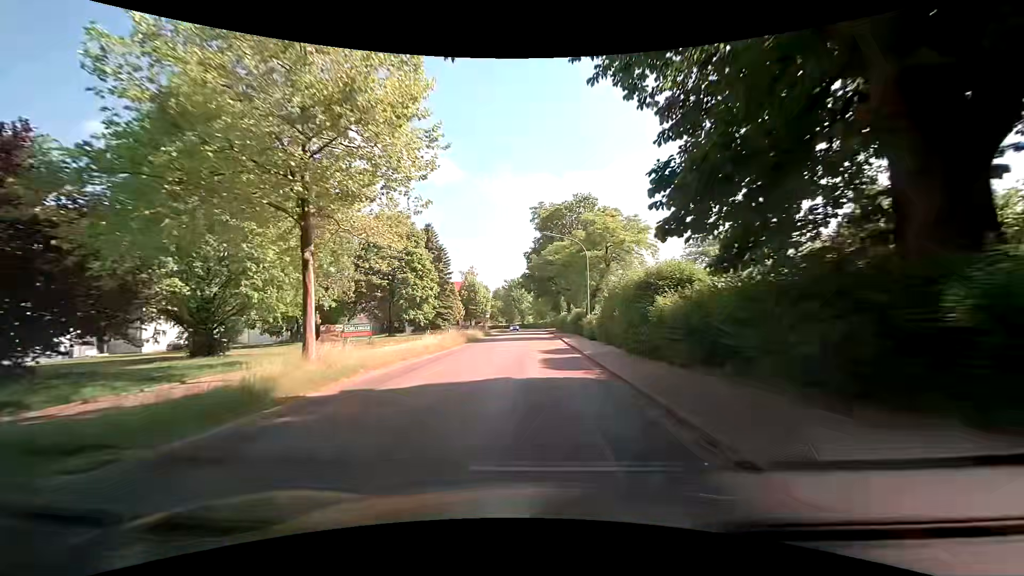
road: secondary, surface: asphalt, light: Day
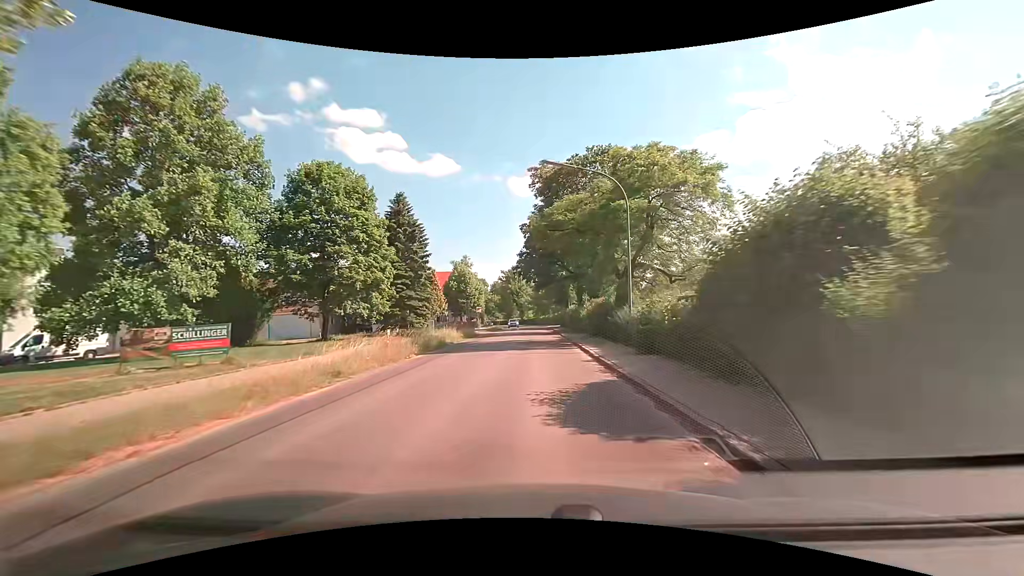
(0.0, +14.7) m; 0°
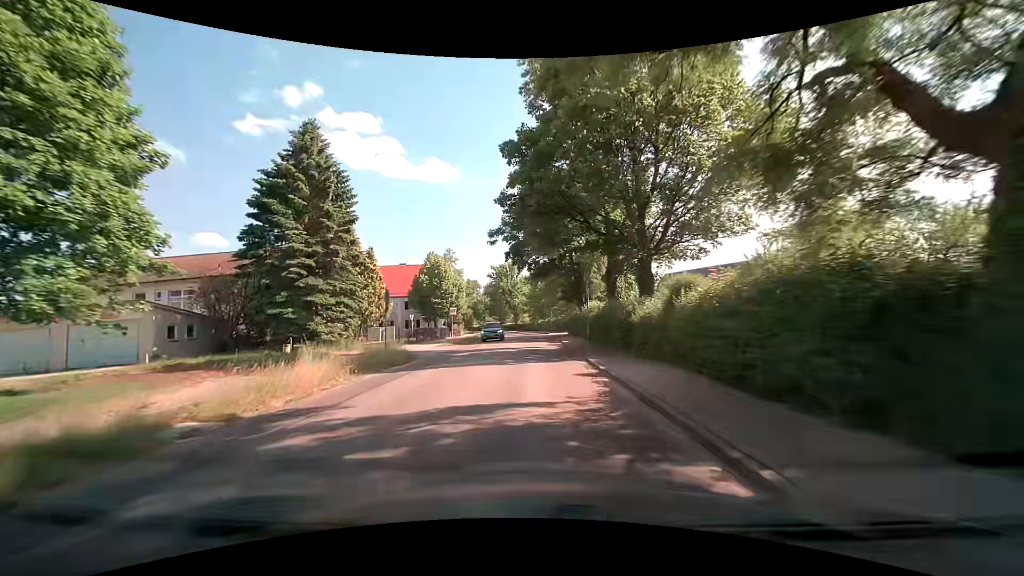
(-0.1, +21.2) m; 0°
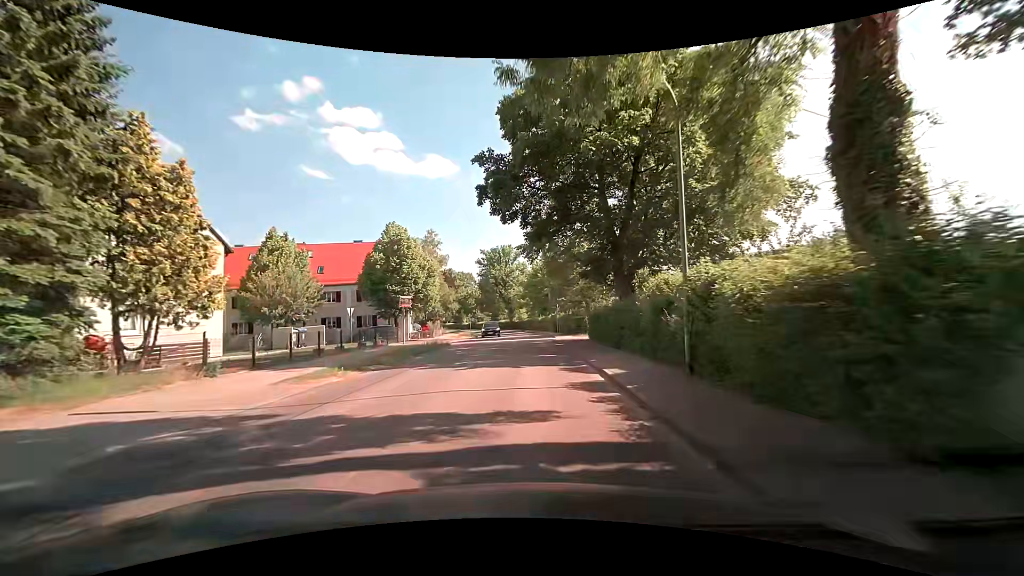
(0.0, +19.9) m; 0°
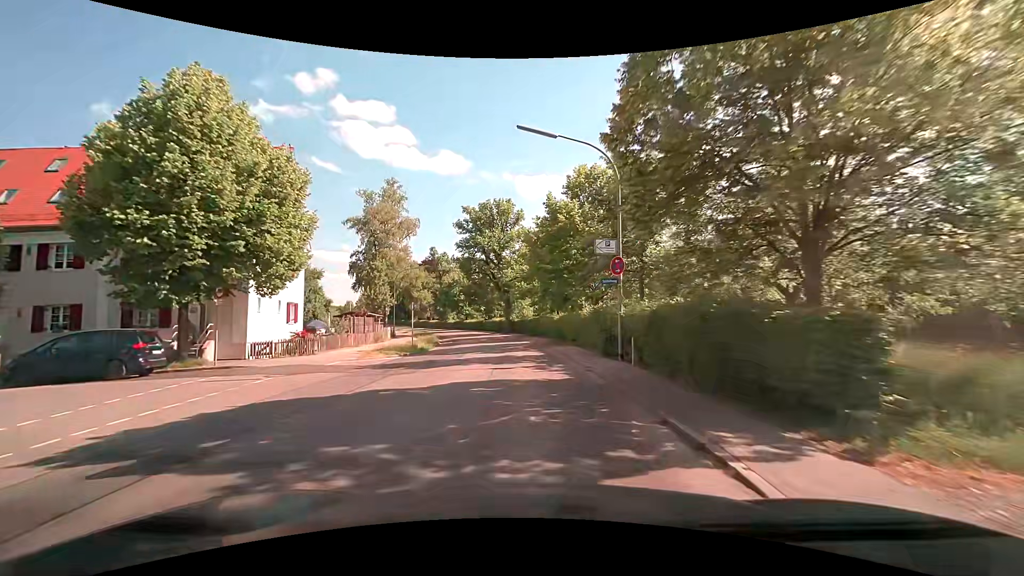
(-0.2, +32.1) m; -1°
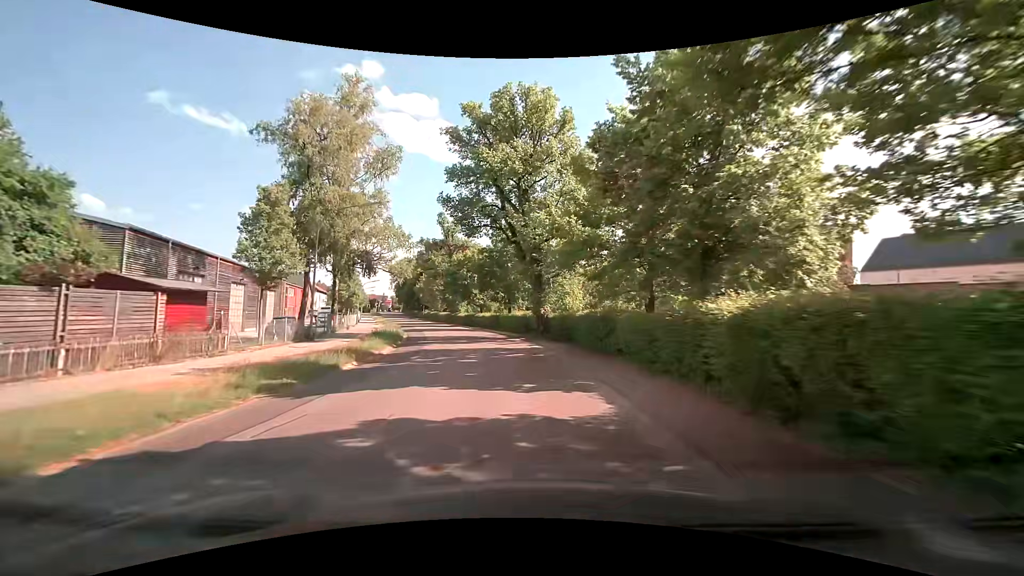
(-1.0, +25.6) m; -5°
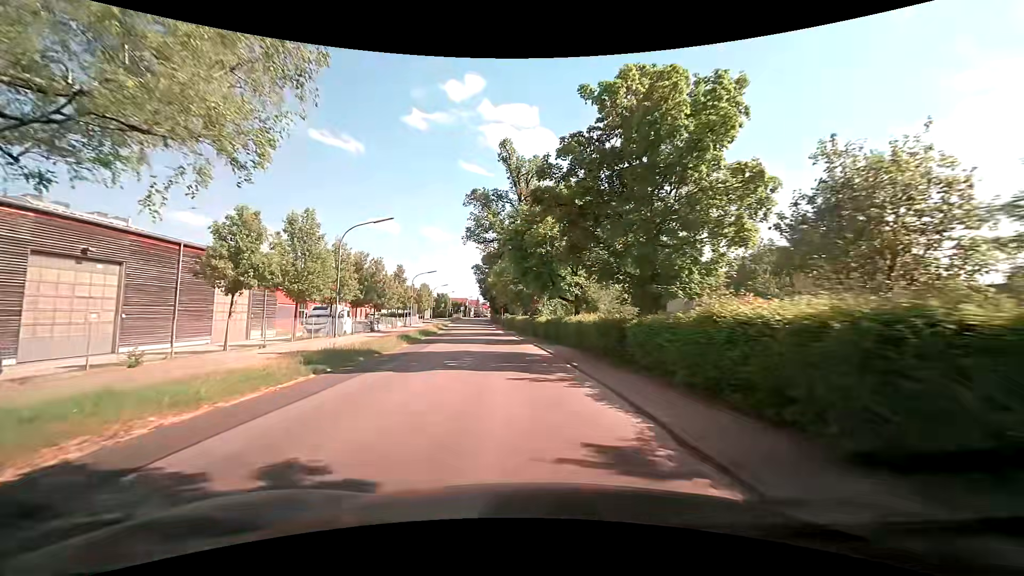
(-2.2, +30.8) m; -10°
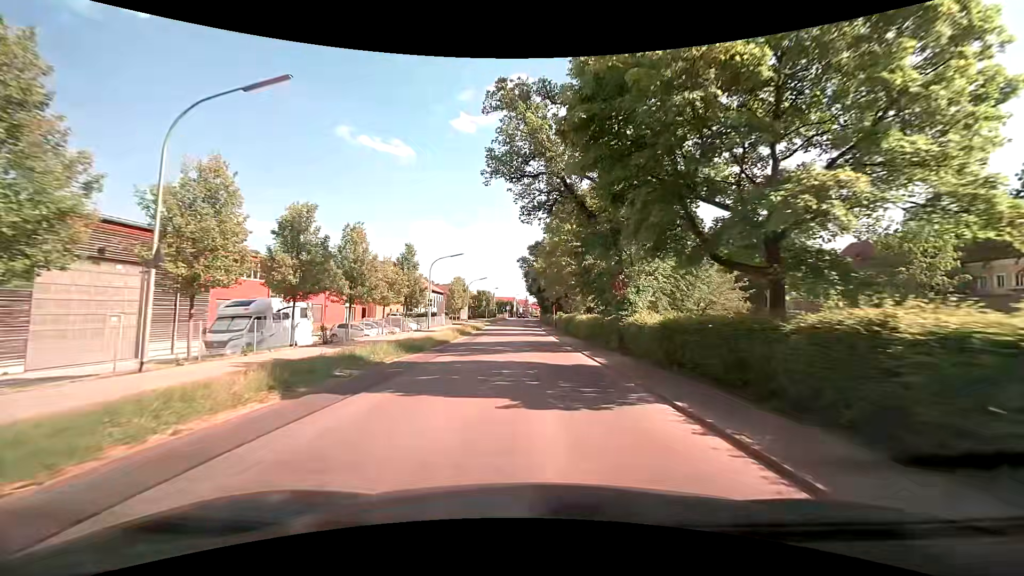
(-1.5, +19.1) m; -7°
(0, +10) (0, +20) (-1, +30) (-1, +40) (-1, +50) (-1, +60) (-1, +70) (-2, +80) (-2, +90) (-2, +100) m
